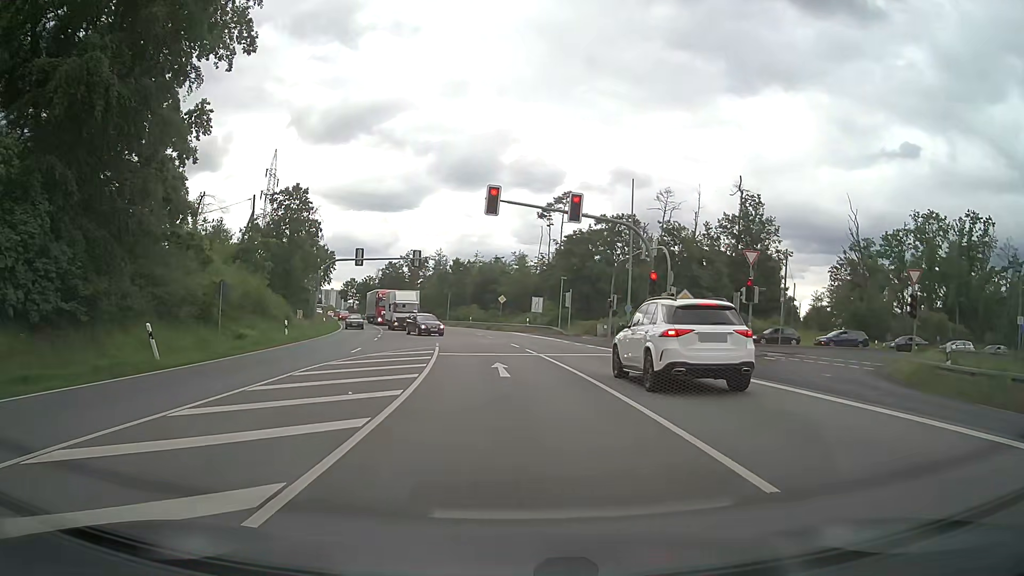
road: primary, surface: asphalt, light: Day
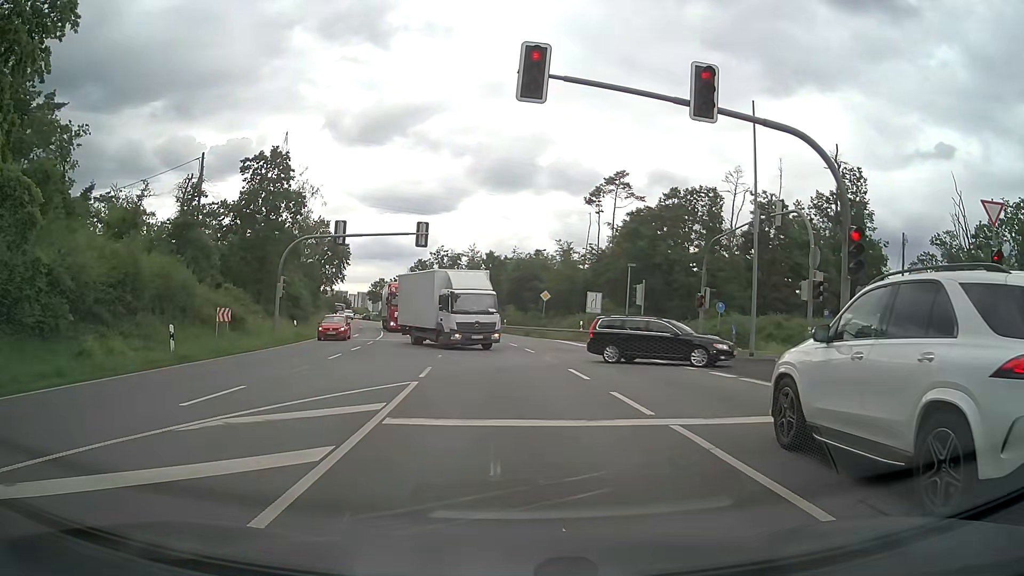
(-0.4, +15.7) m; -4°
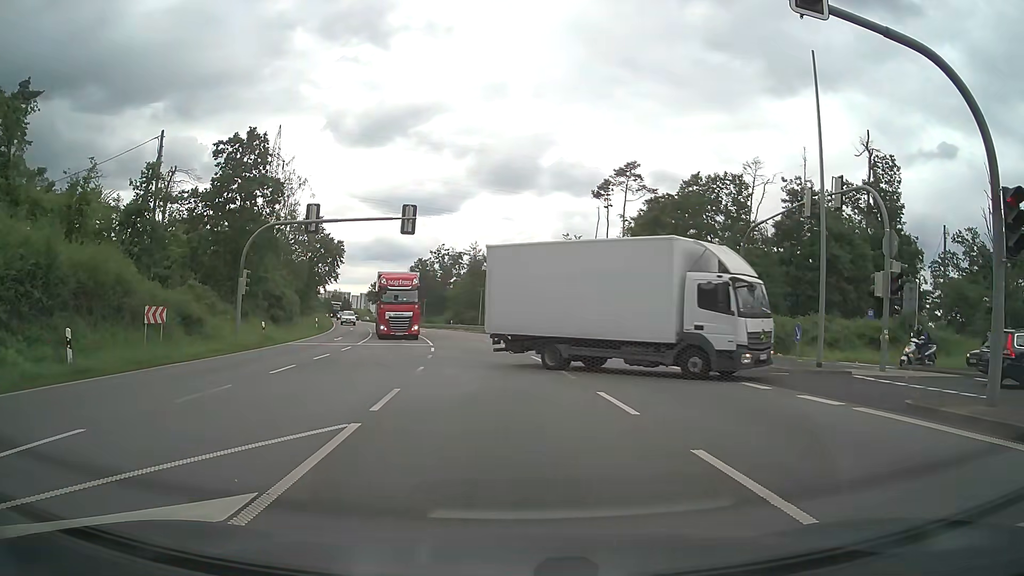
(0.0, +5.4) m; -1°
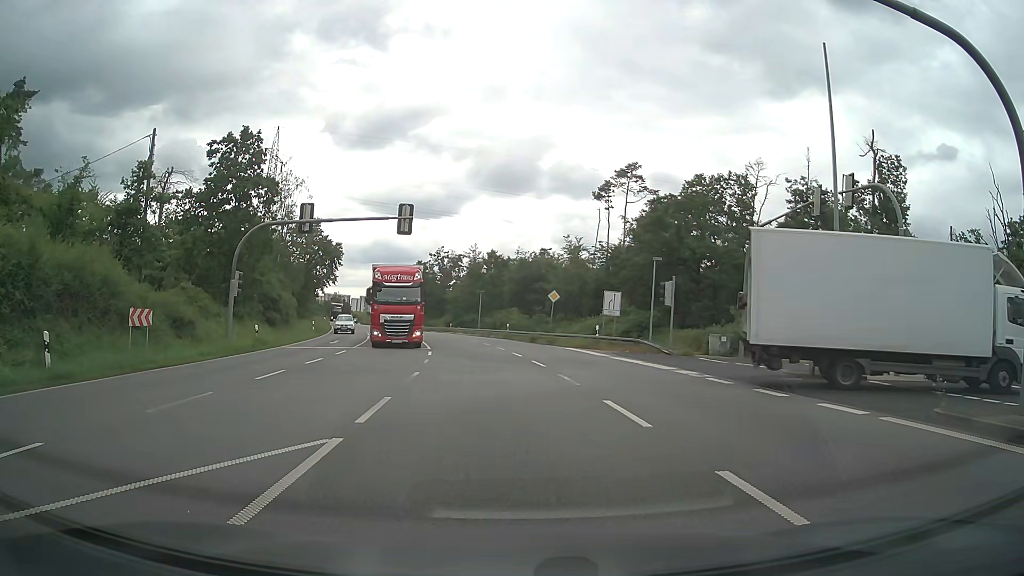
(0.0, +0.8) m; 0°
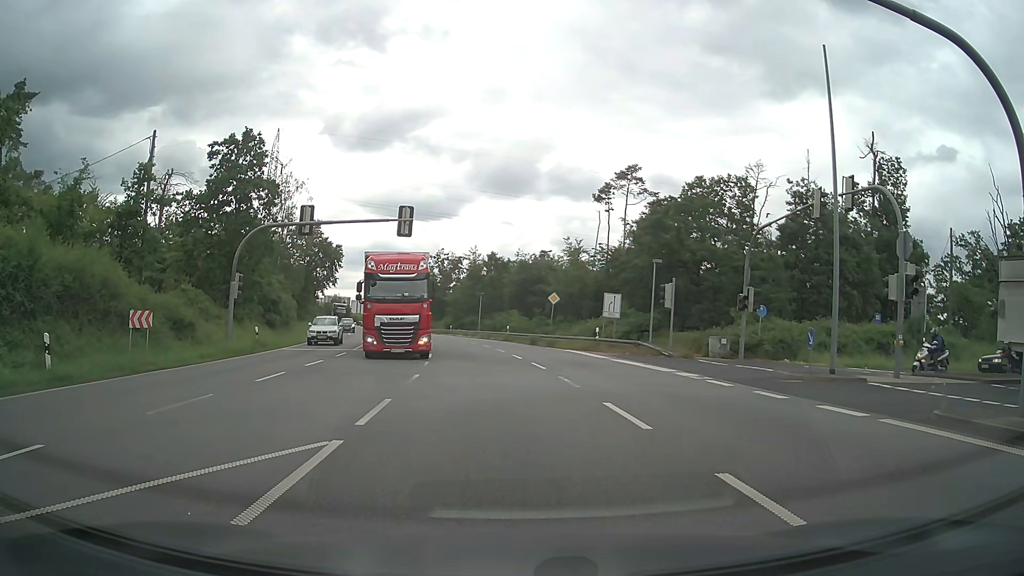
(0.0, +0.1) m; 0°
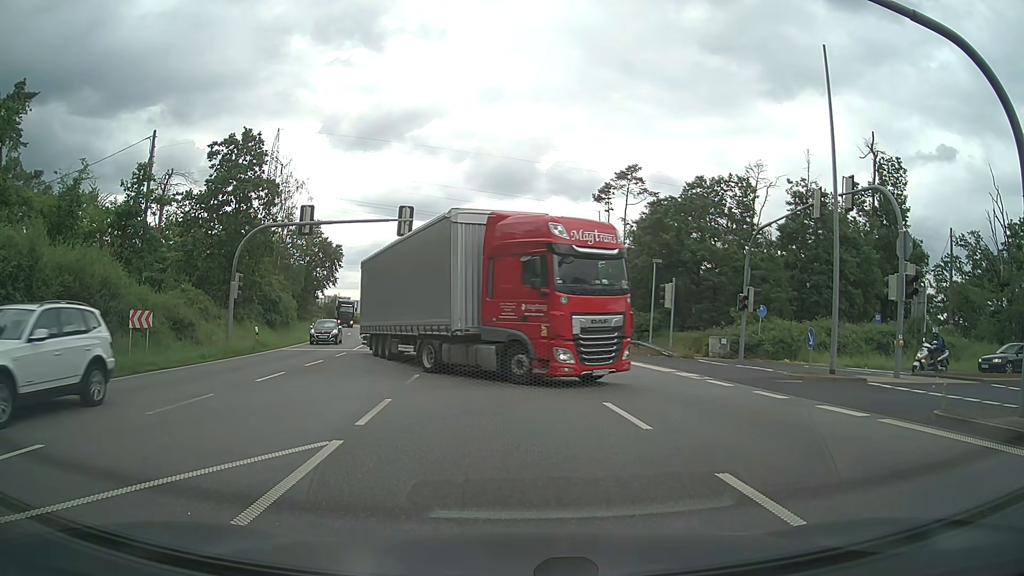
(0.0, 0.0) m; 0°
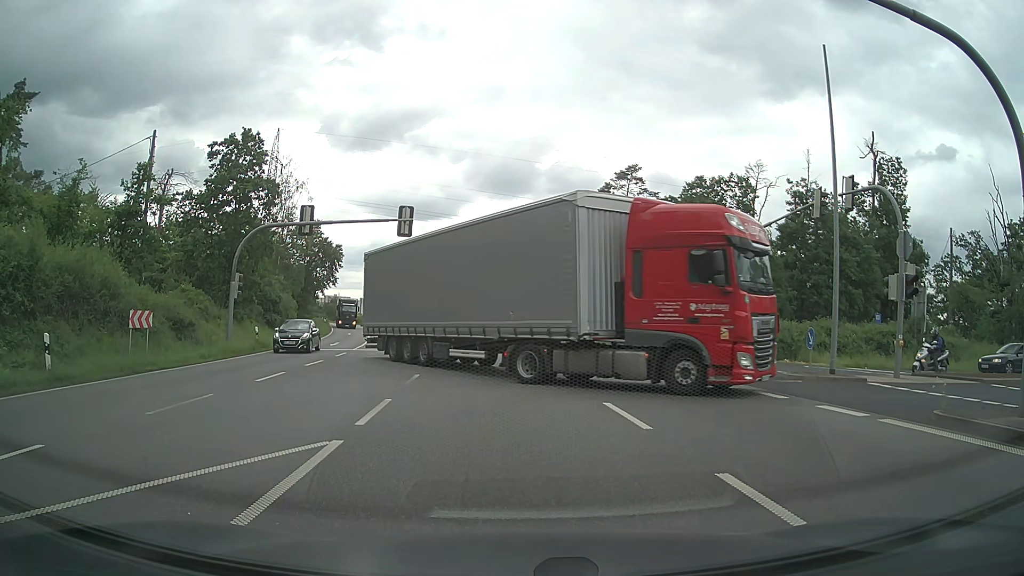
(0.0, 0.0) m; 0°
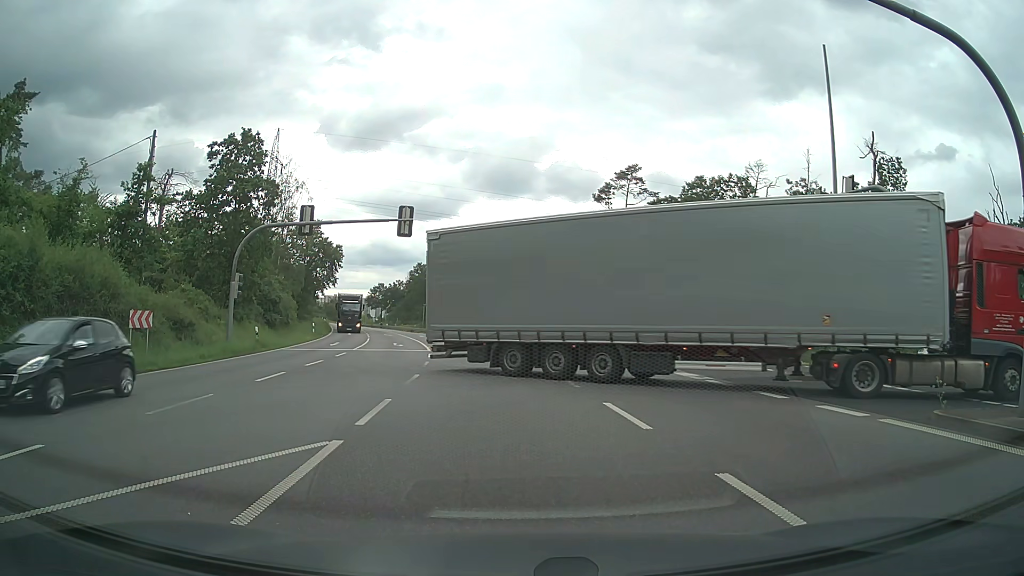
(0.0, 0.0) m; 0°
